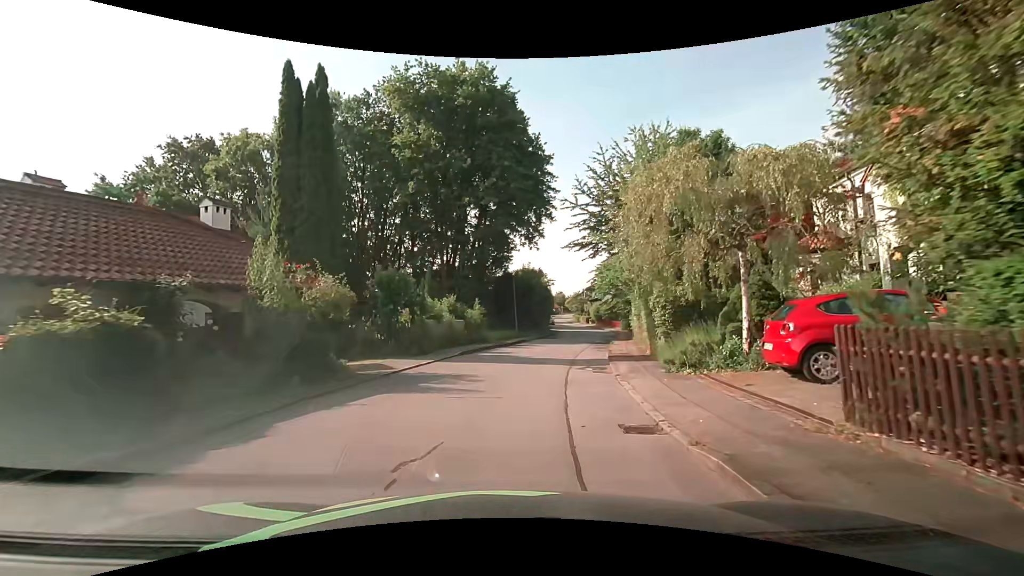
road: residential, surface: asphalt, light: Day
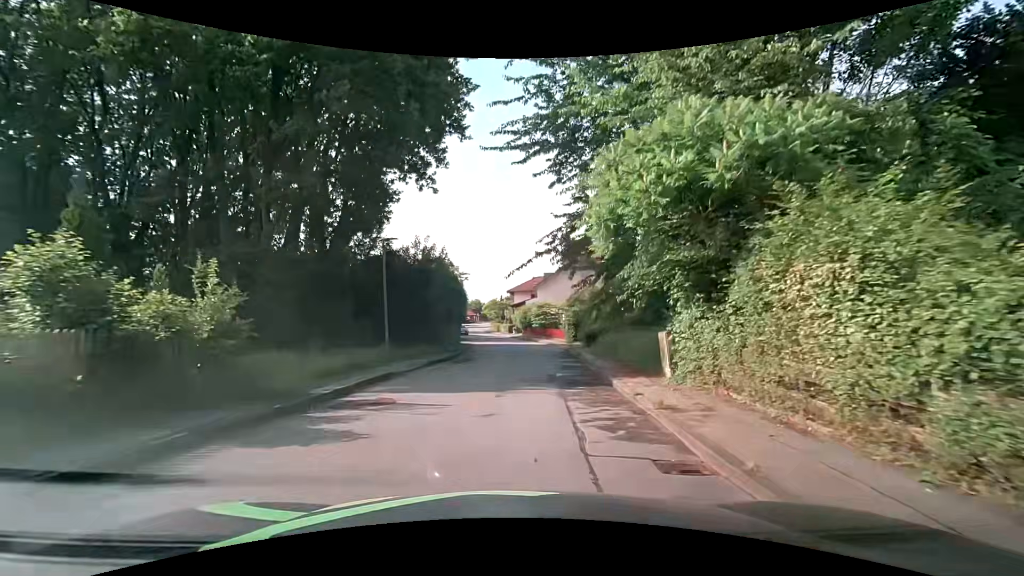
(+1.7, +19.8) m; +10°
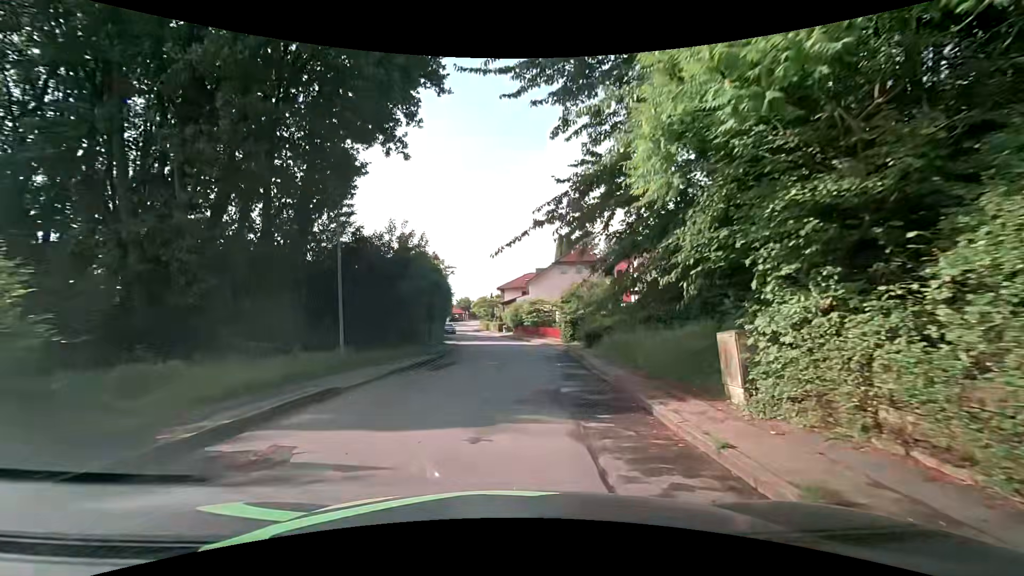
(0.0, +4.1) m; 0°
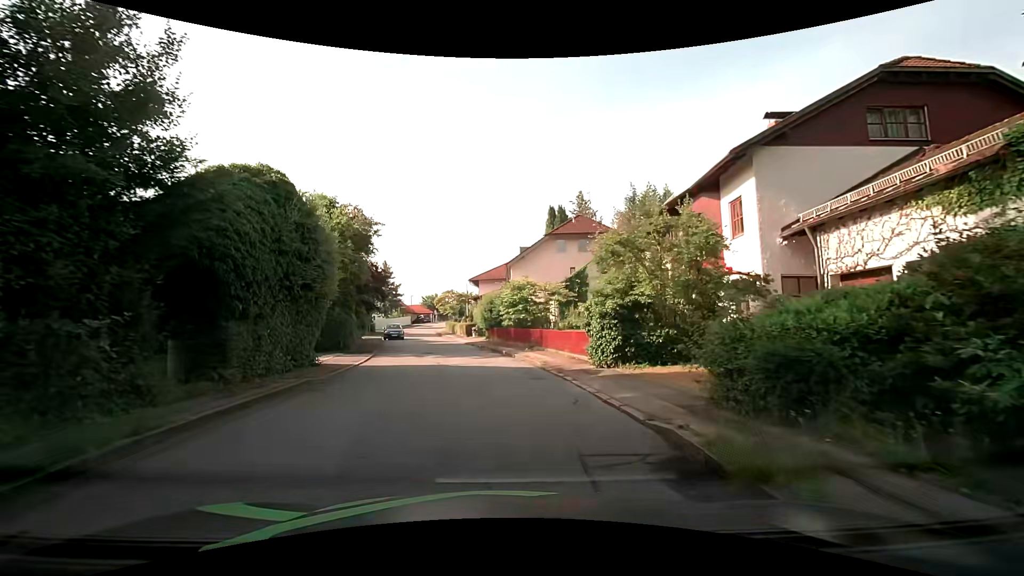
(+0.8, +20.2) m; 0°
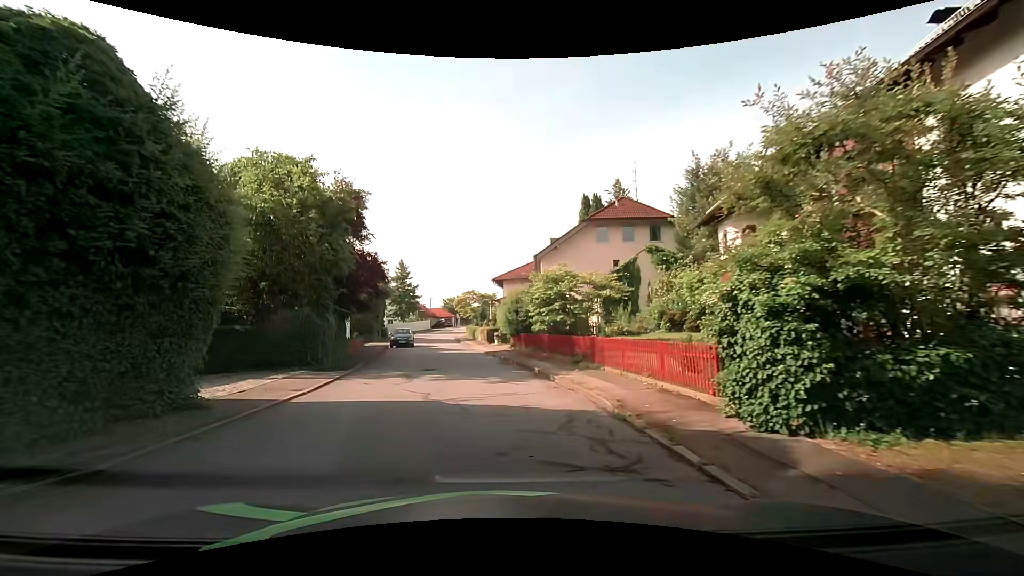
(+0.1, +7.6) m; -1°
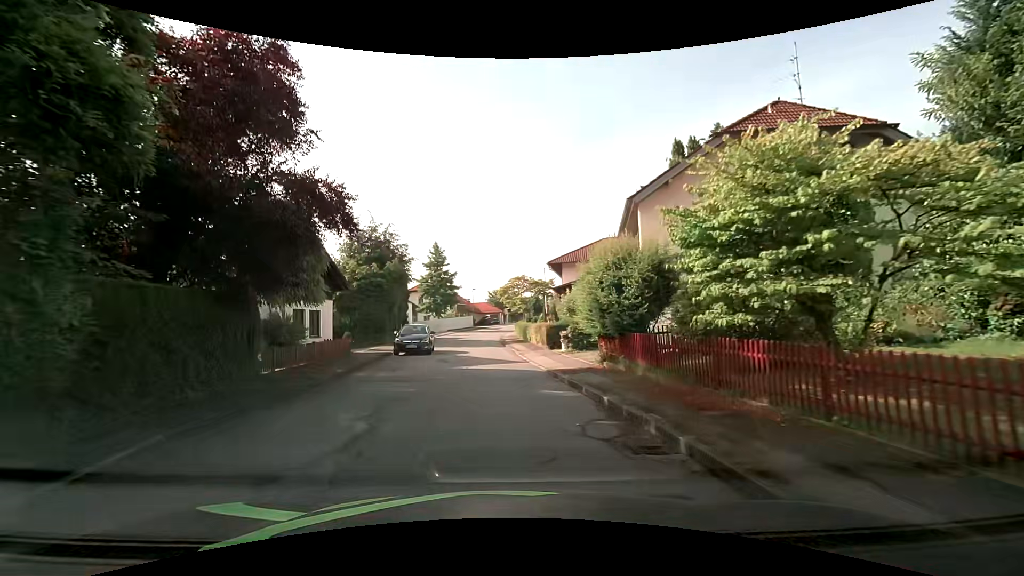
(-0.7, +14.7) m; -5°
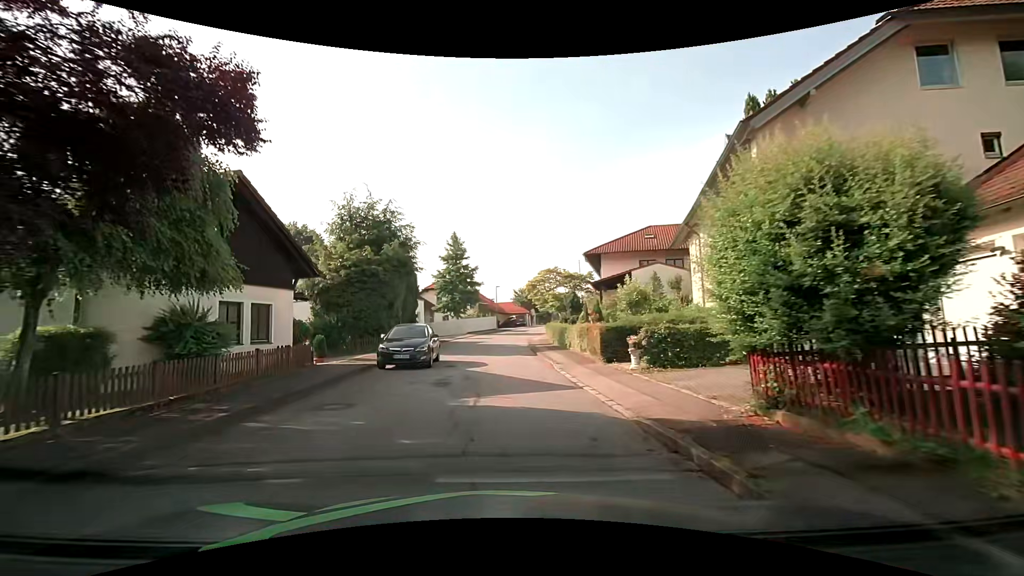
(-0.2, +7.7) m; -3°
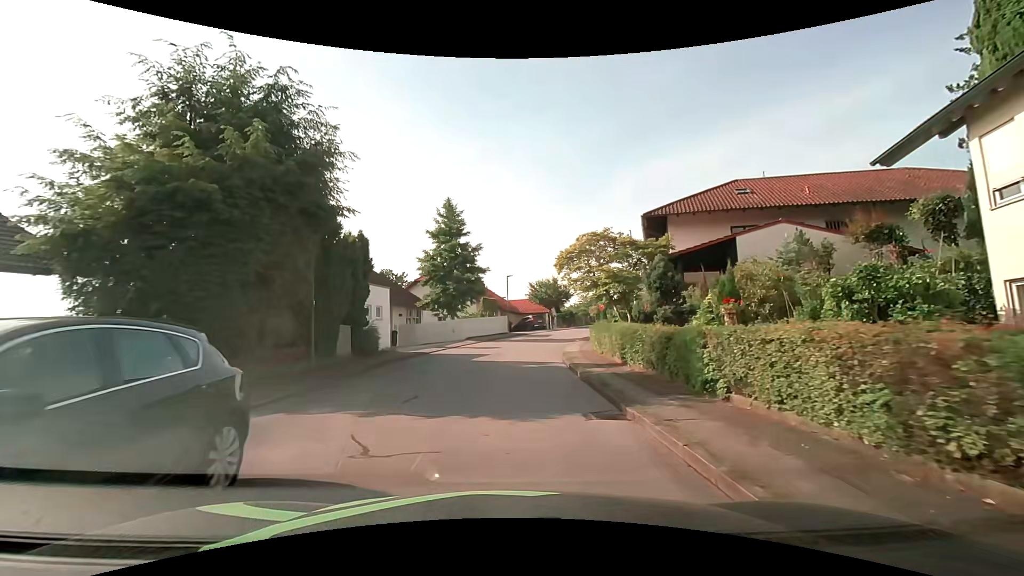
(-0.2, +15.5) m; -1°
(0, +10) (0, +20) (+1, +30) (+4, +40) (+8, +49) (+14, +57) (+22, +63) (+30, +68) (+40, +72) (+50, +73) m
